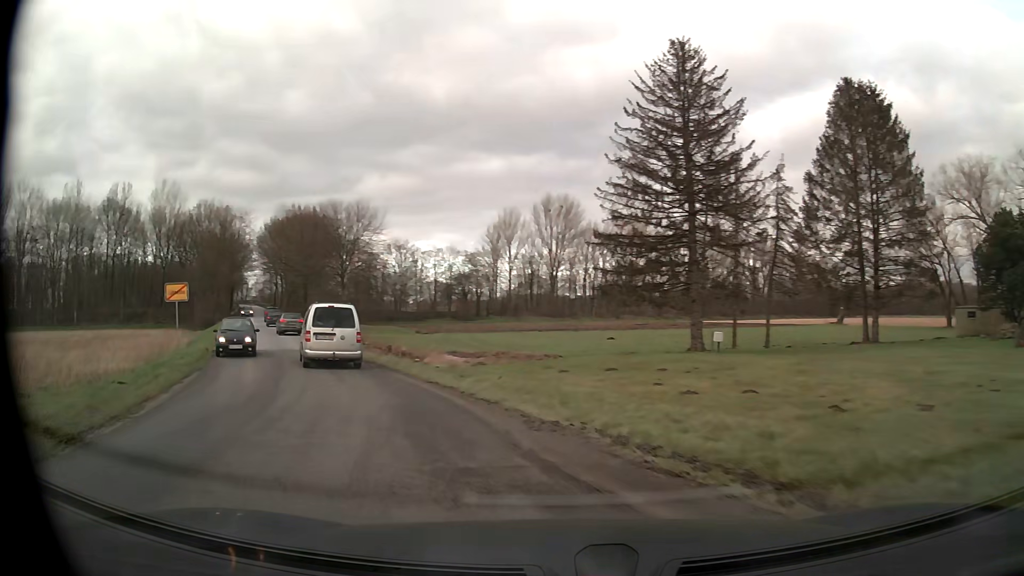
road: unclassified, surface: asphalt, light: Day
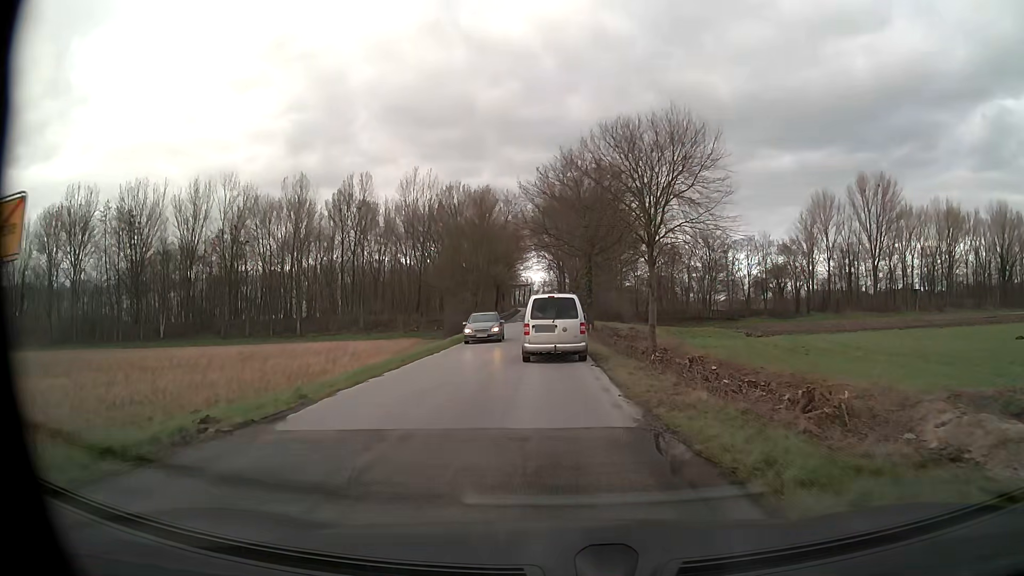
(-7.1, +20.4) m; -27°
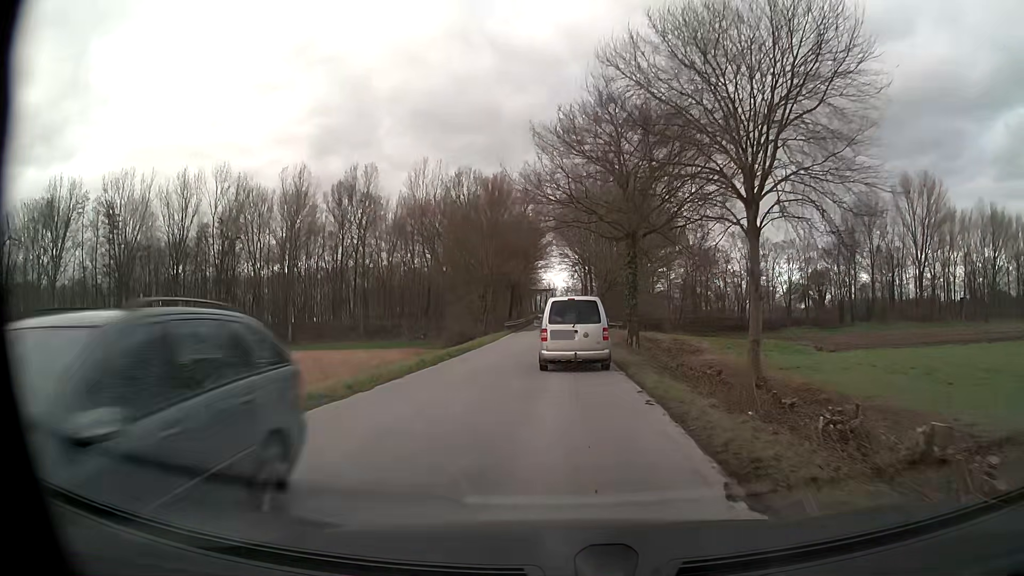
(-0.2, +12.1) m; -2°
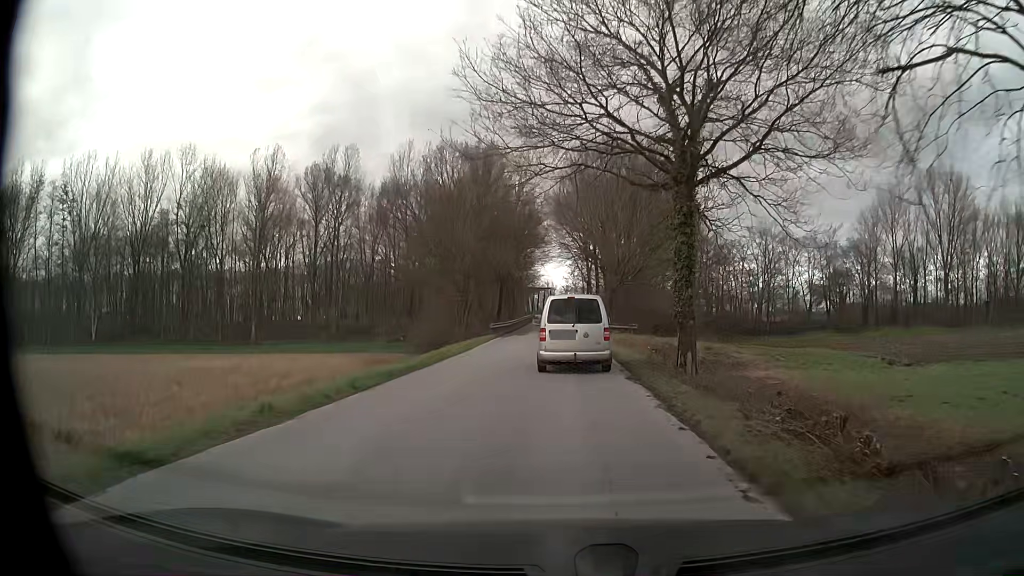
(+0.1, +11.6) m; 0°
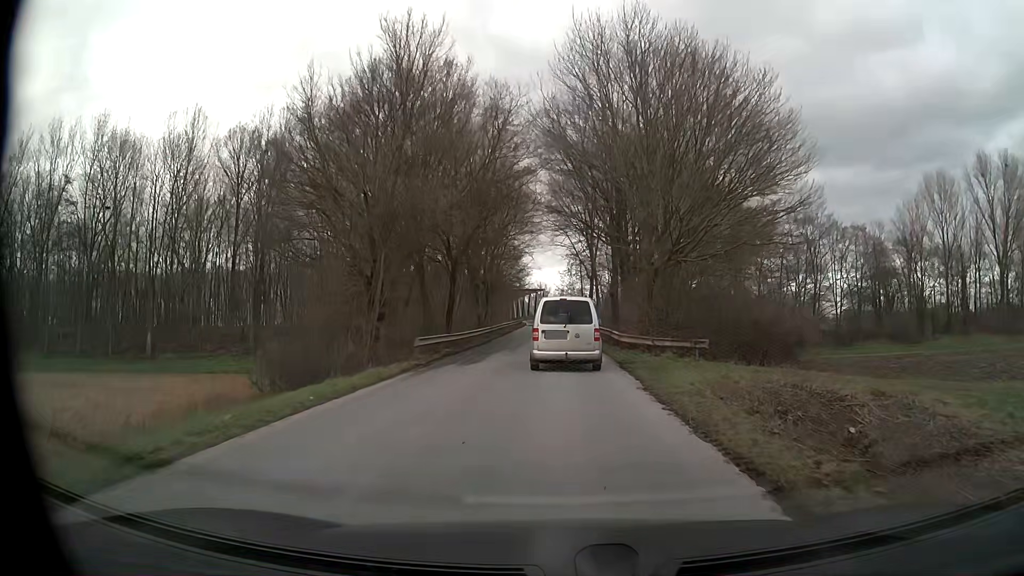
(+0.2, +22.6) m; +1°
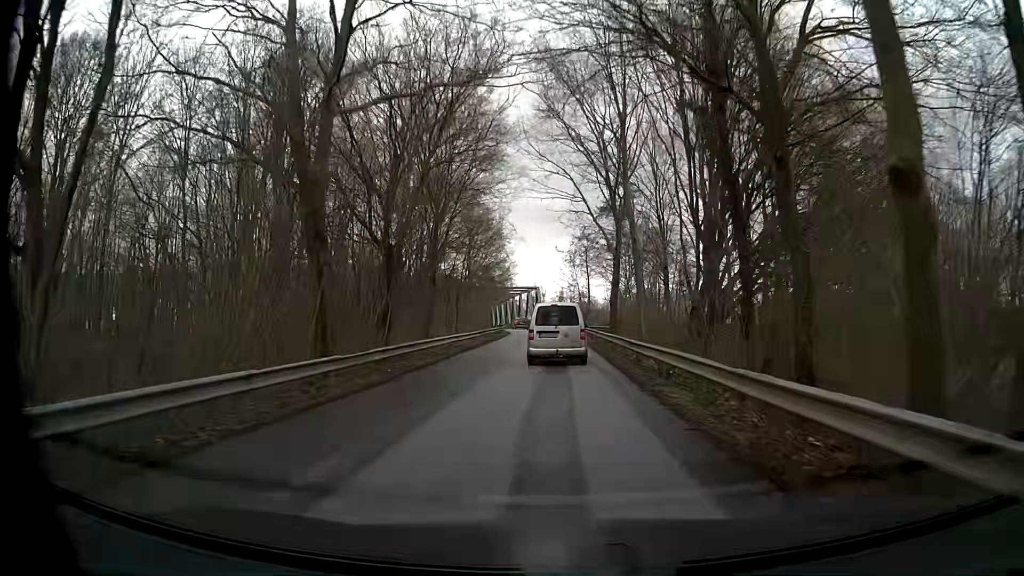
(0.0, +30.2) m; +1°
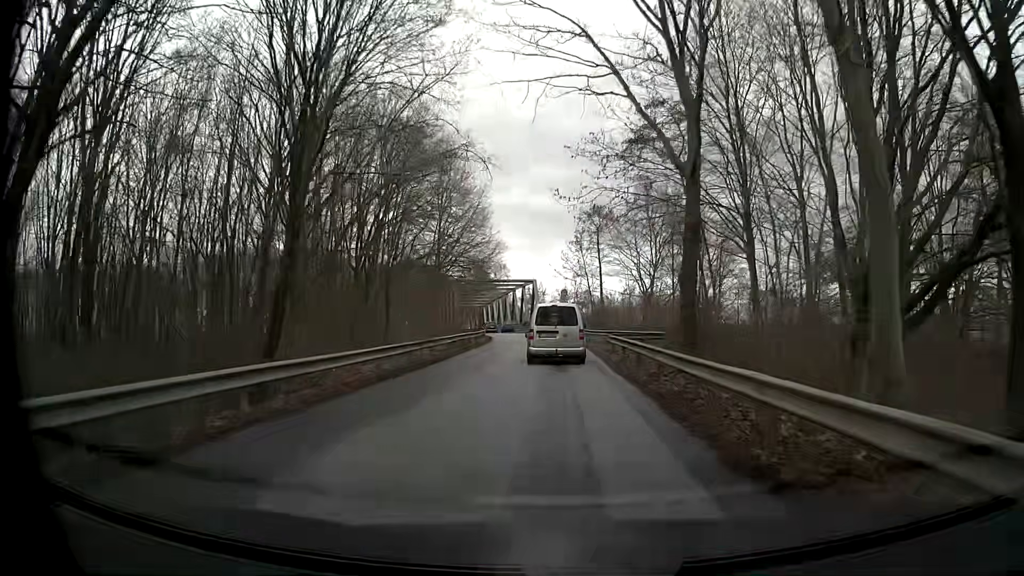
(-0.6, +20.2) m; -2°
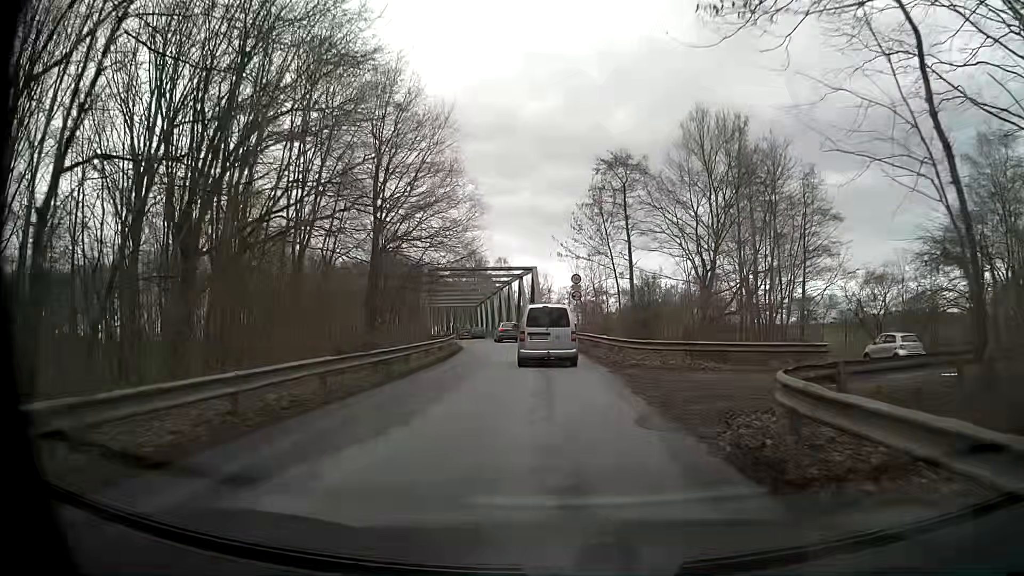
(+0.2, +20.7) m; 0°
(0, +10) (0, +20) (-1, +30) (-2, +40) (-4, +50) (-6, +60) (-8, +69) (-10, +79) (-12, +89) (-14, +99) m
